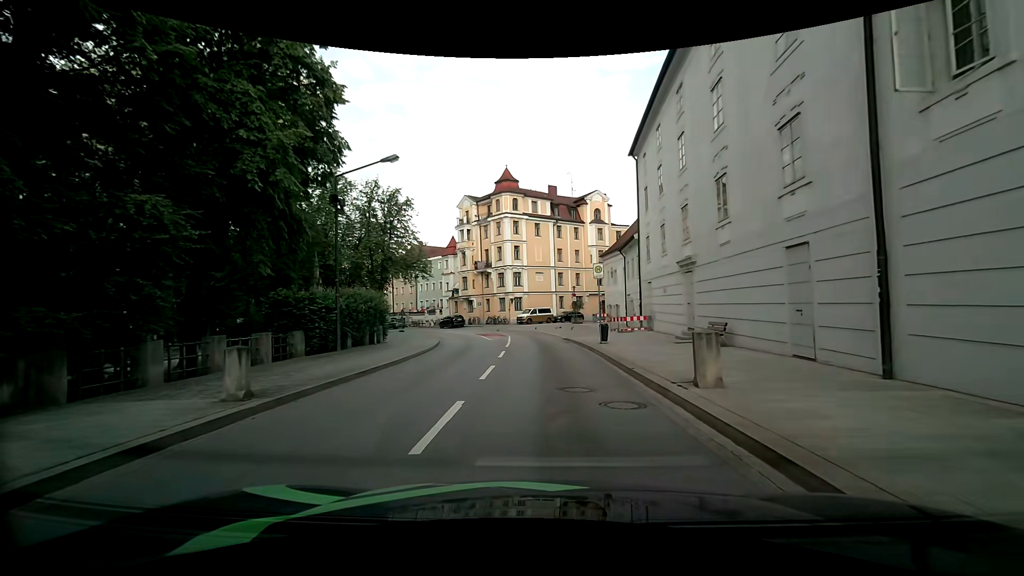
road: primary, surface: asphalt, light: Day
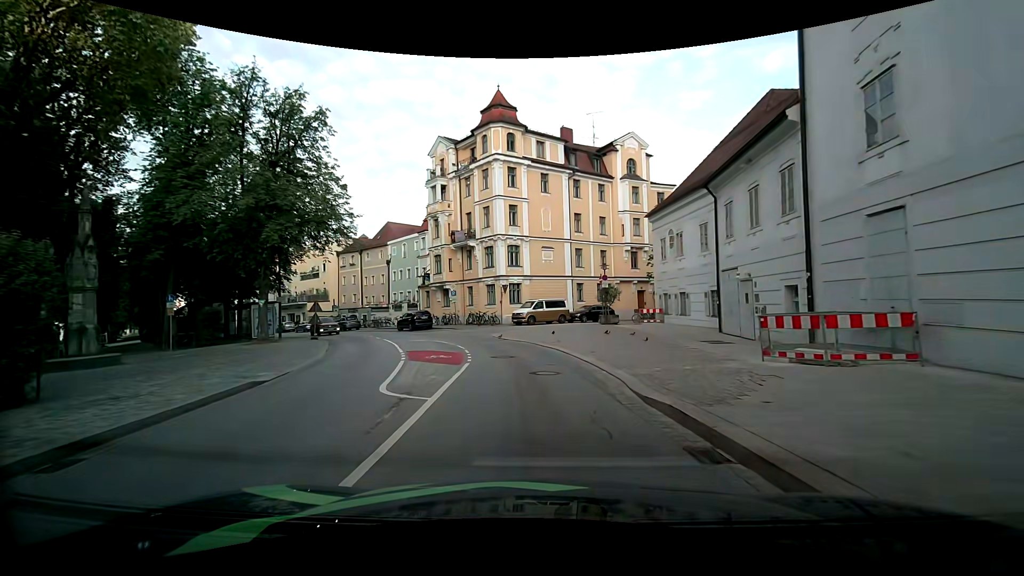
(+0.2, +22.2) m; -1°
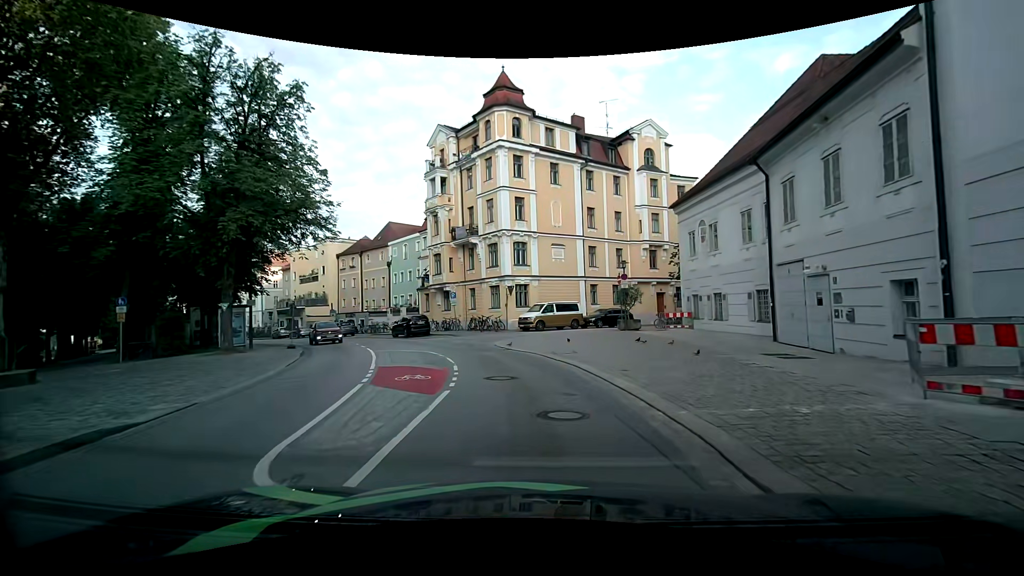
(+0.1, +4.2) m; -1°
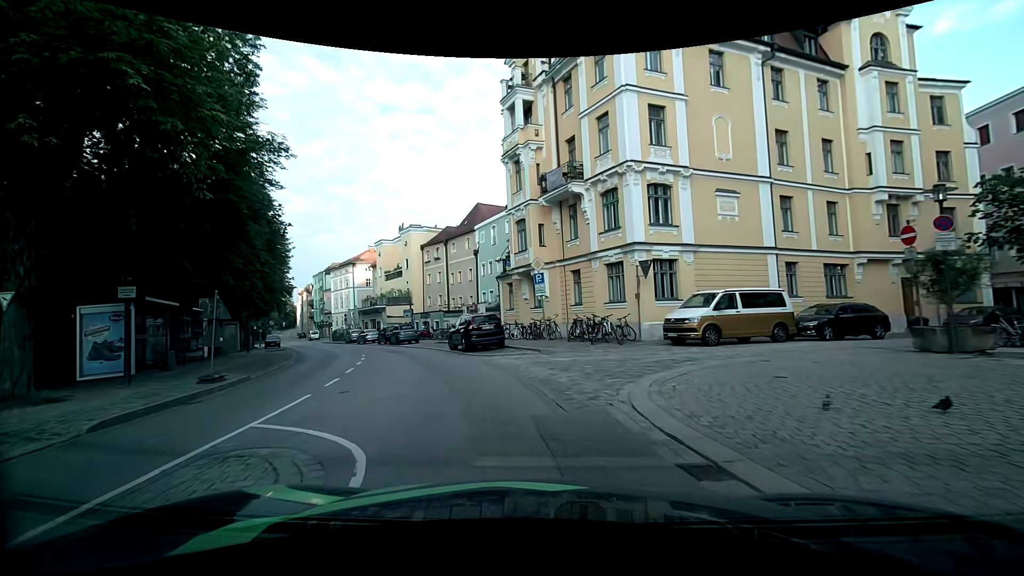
(-1.0, +15.8) m; -11°
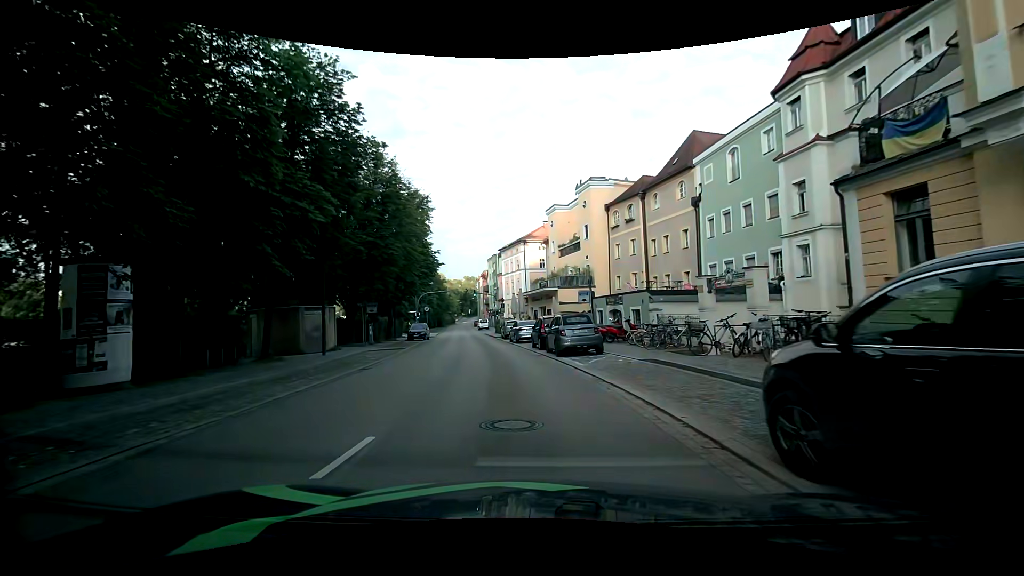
(-4.3, +19.7) m; -23°
(0, +10) (-1, +20) (-2, +30) (-4, +40) (-5, +50) (-6, +60) (-8, +70) (-9, +79) (-11, +89) (-12, +99) m
